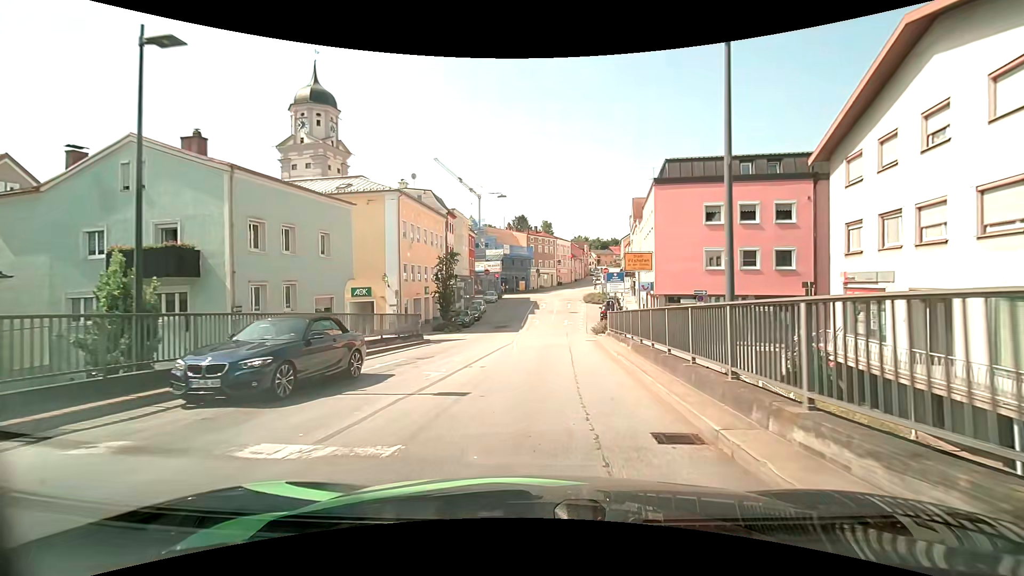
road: tertiary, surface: asphalt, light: Day
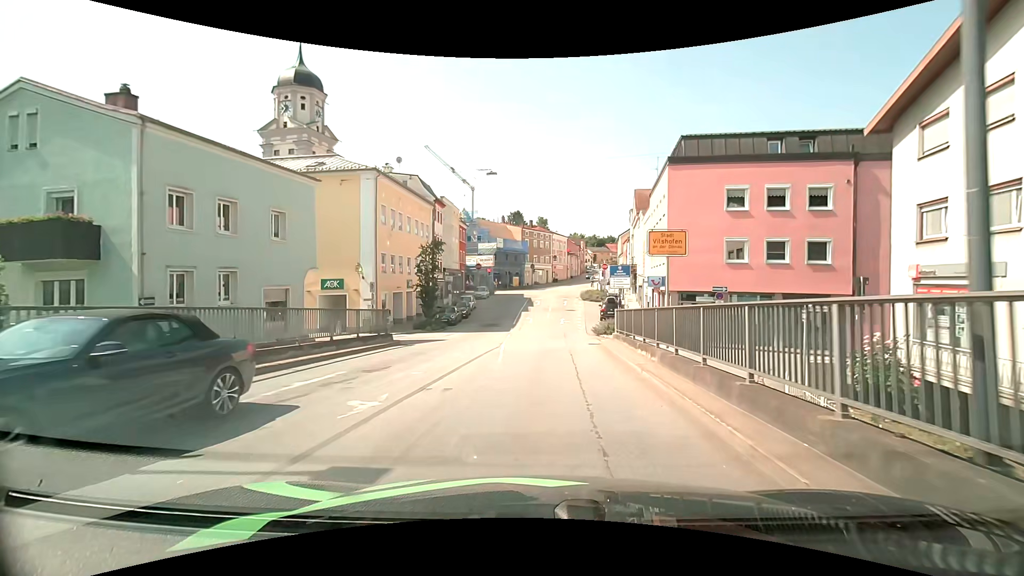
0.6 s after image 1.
(0.0, +4.4) m; 0°
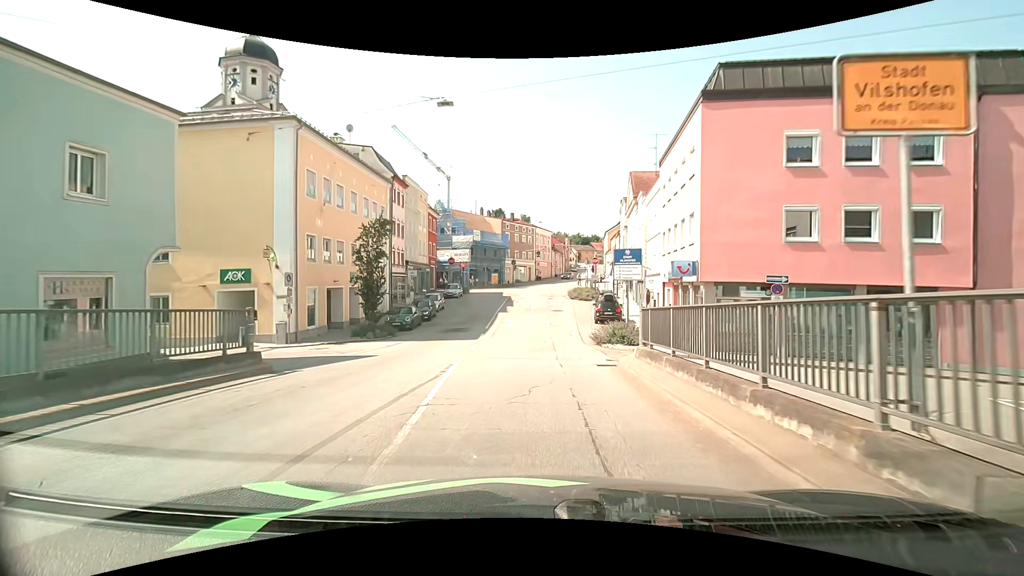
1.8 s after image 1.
(+0.2, +8.7) m; +2°
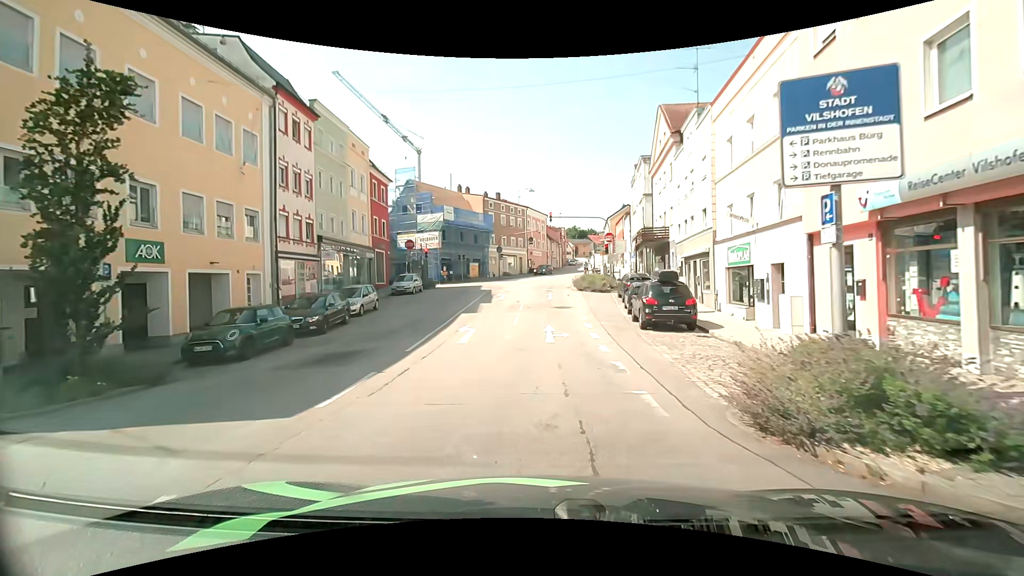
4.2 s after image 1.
(+0.3, +17.1) m; +2°
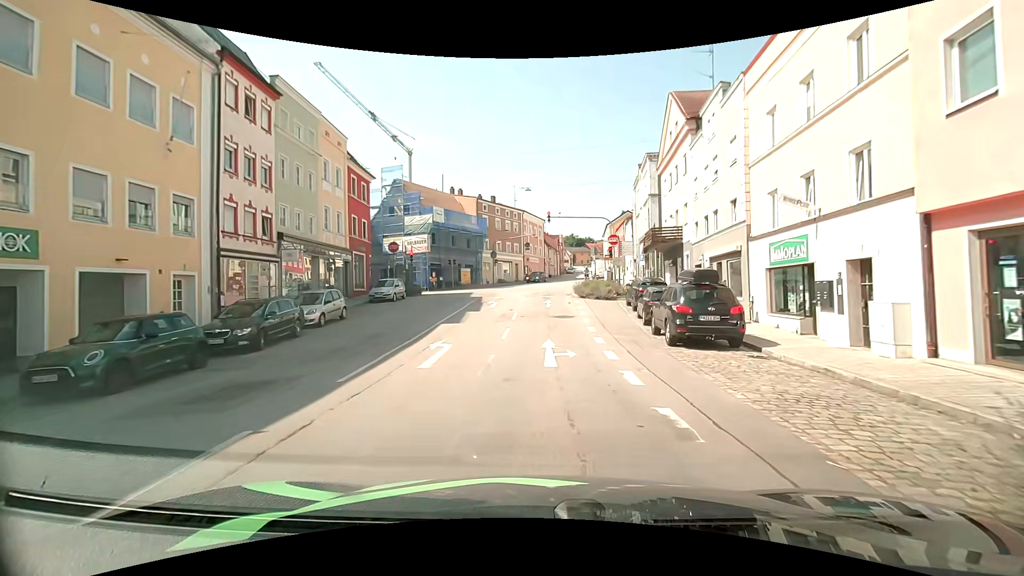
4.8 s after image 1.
(0.0, +4.2) m; -1°
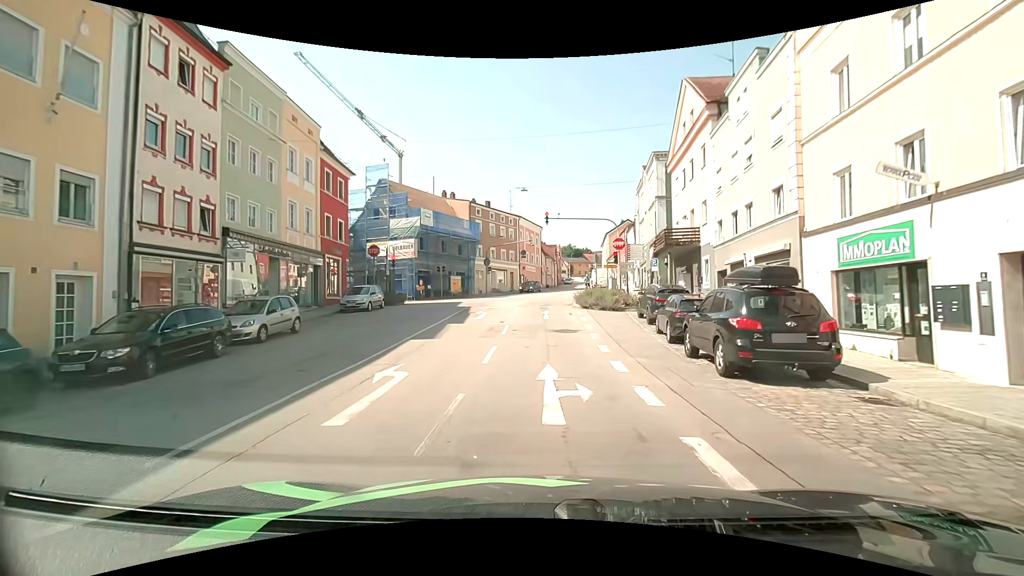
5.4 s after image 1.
(0.0, +4.2) m; +1°
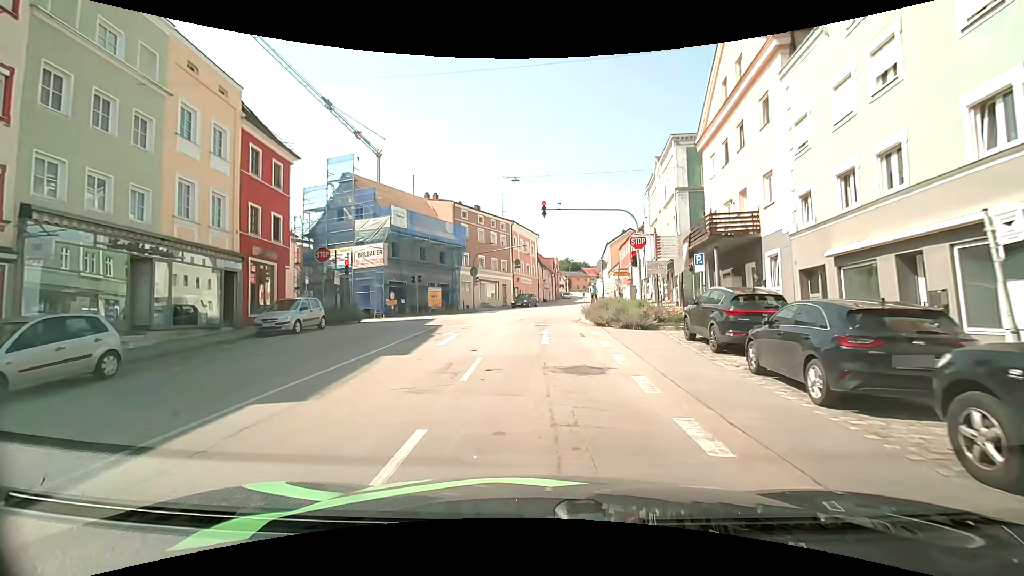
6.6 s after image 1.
(+0.1, +8.1) m; 0°
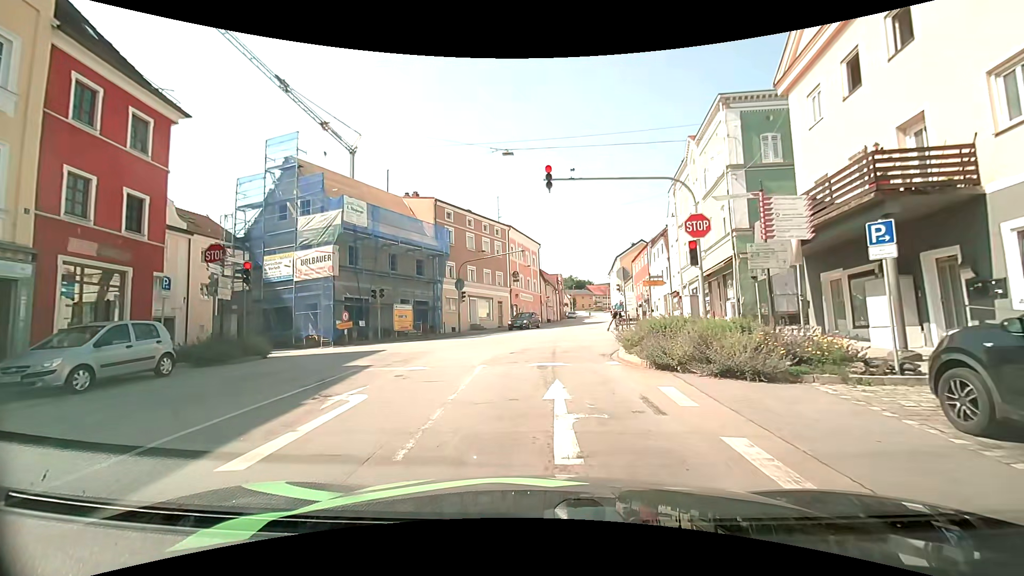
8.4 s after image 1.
(+0.1, +9.6) m; +1°
(0, +10) (0, +20) (+1, +30) (+2, +40) (+4, +50) (+5, +60) (+6, +70) (+7, +79) (+8, +89) (+9, +99) m
